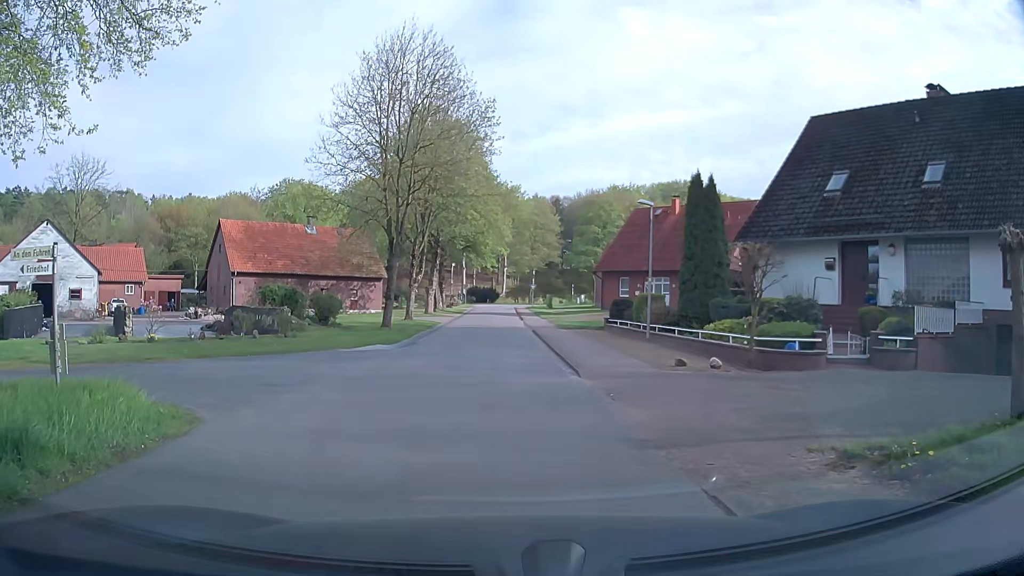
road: residential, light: Day
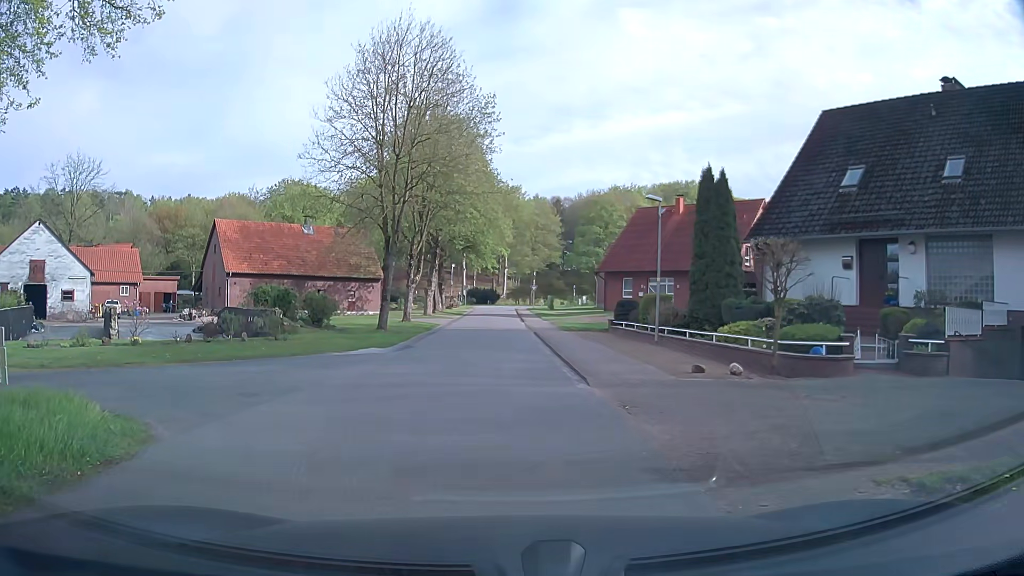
(0.0, +1.3) m; -1°
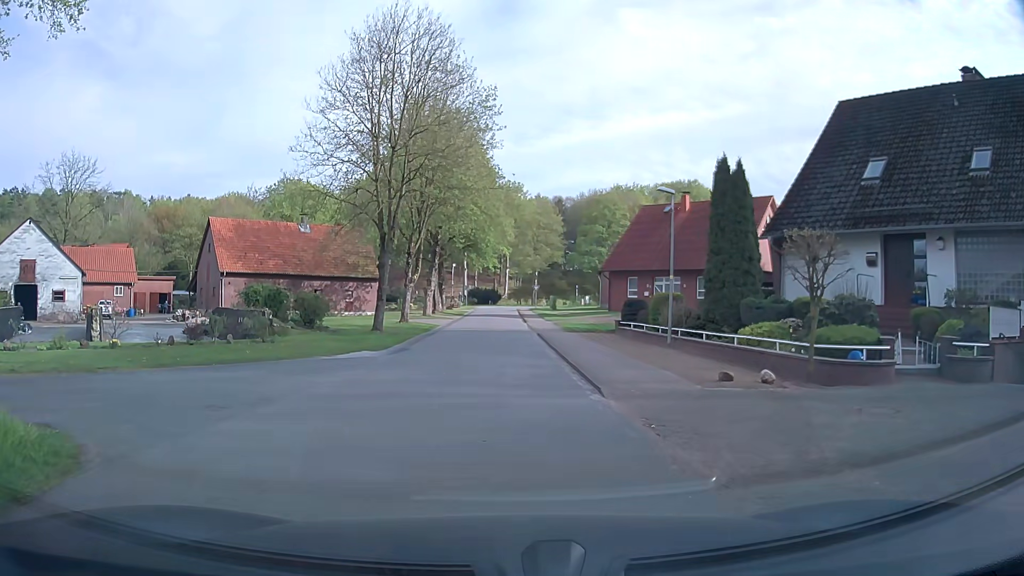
(+0.1, +1.6) m; +1°
